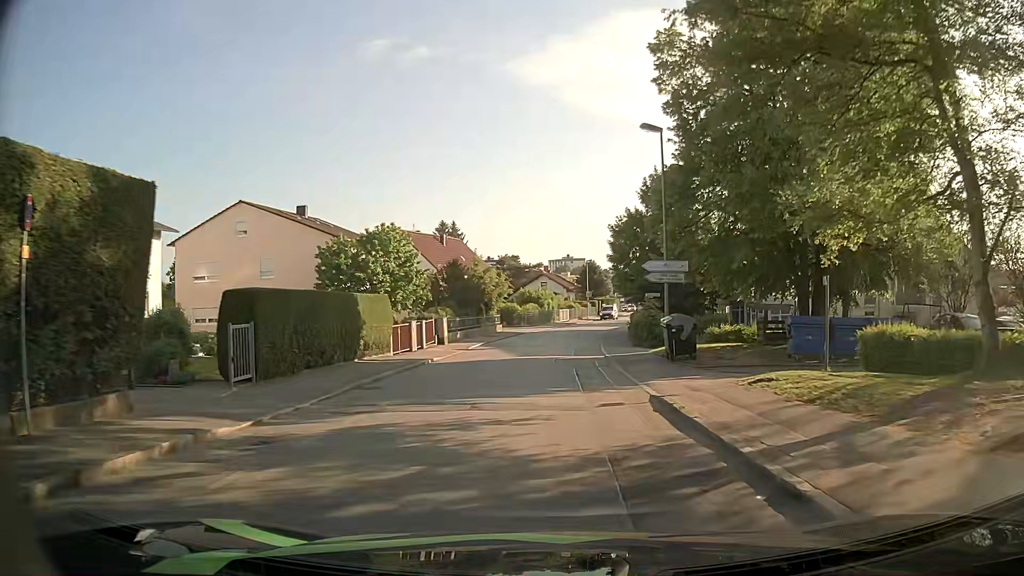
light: Day
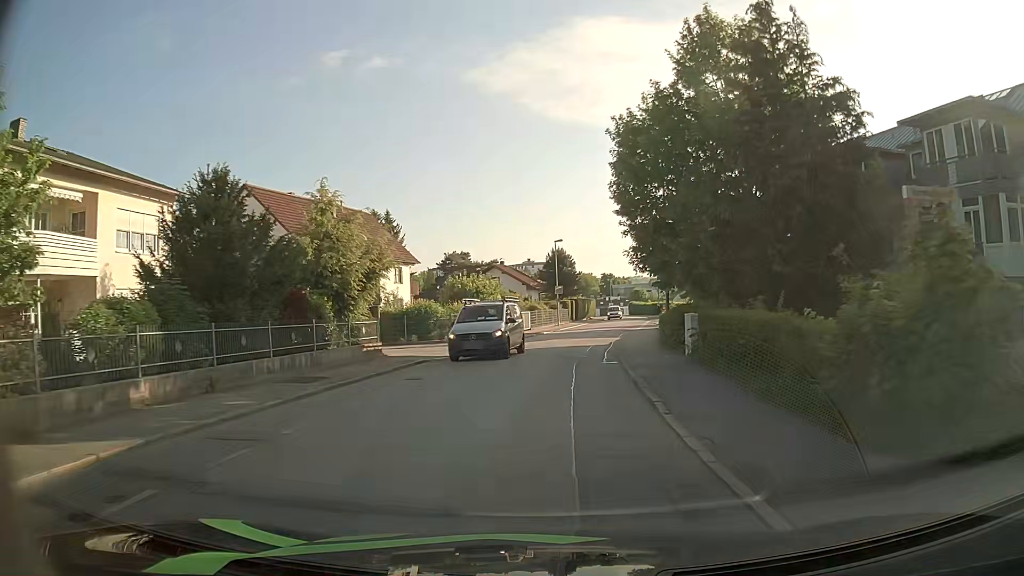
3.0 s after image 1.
(+0.5, +29.1) m; +2°
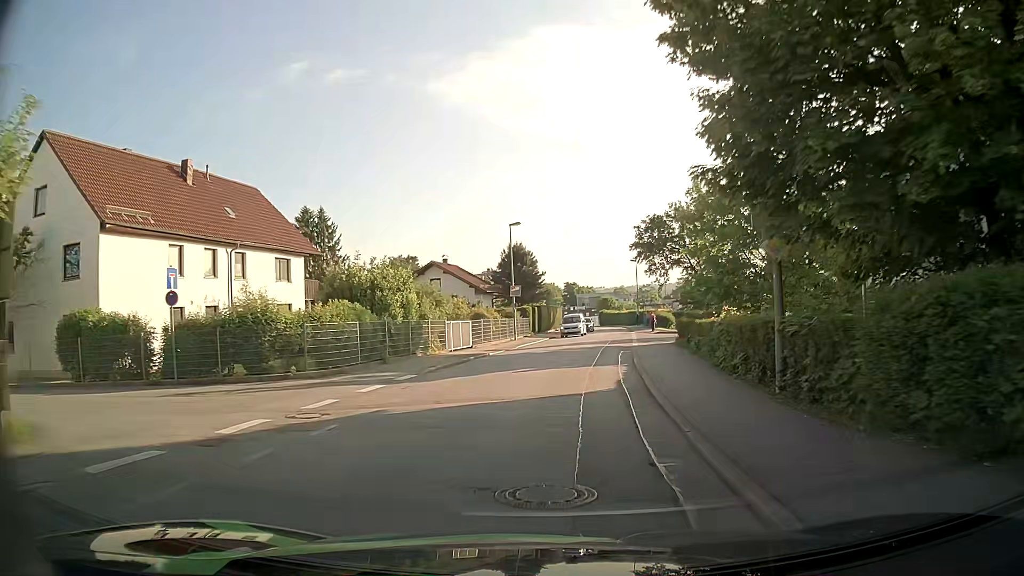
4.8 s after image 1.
(+0.7, +17.3) m; +4°
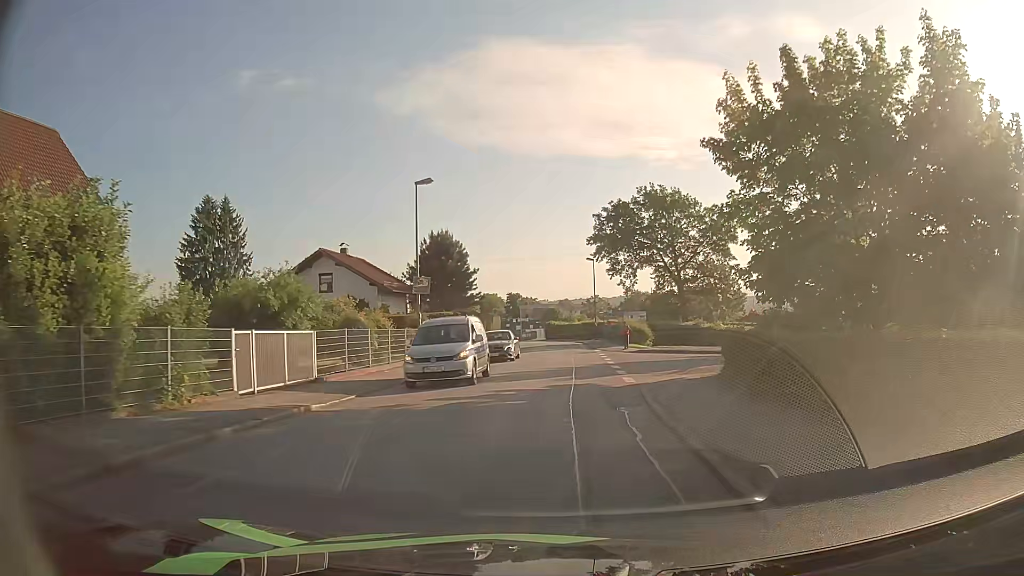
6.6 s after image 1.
(+0.5, +16.8) m; +5°
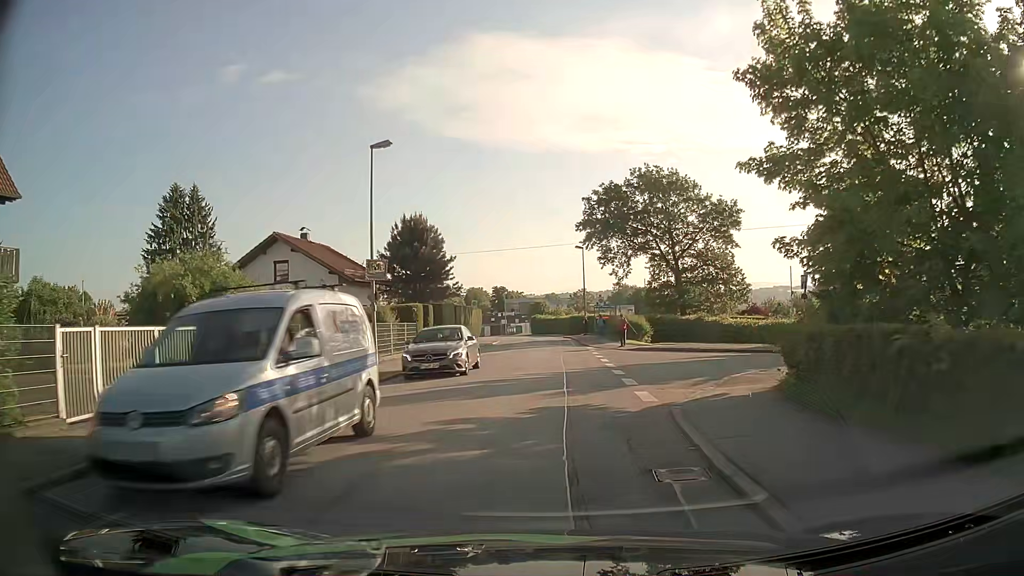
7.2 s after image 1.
(+0.1, +5.5) m; +1°
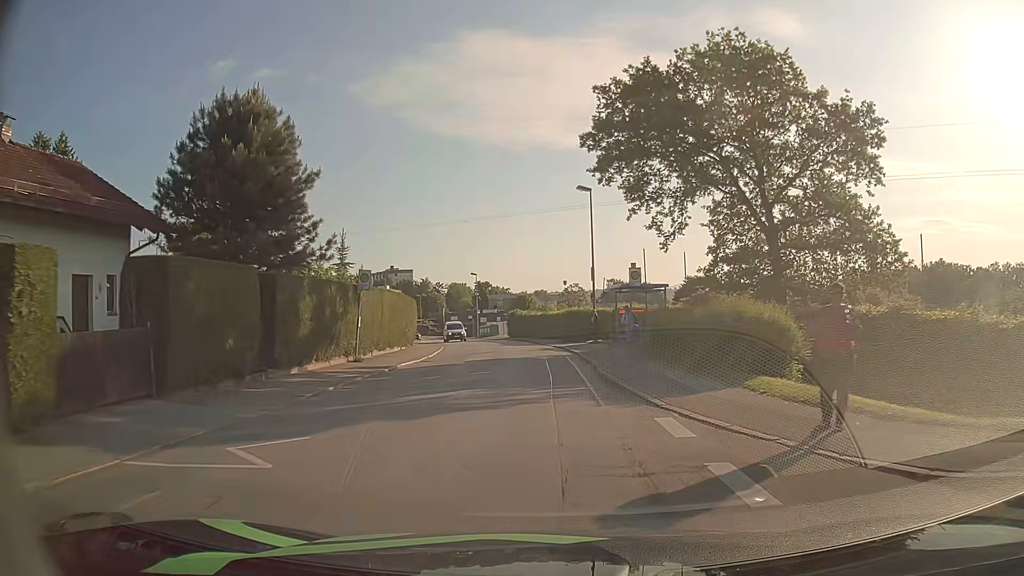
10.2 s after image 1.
(+0.5, +27.4) m; +1°
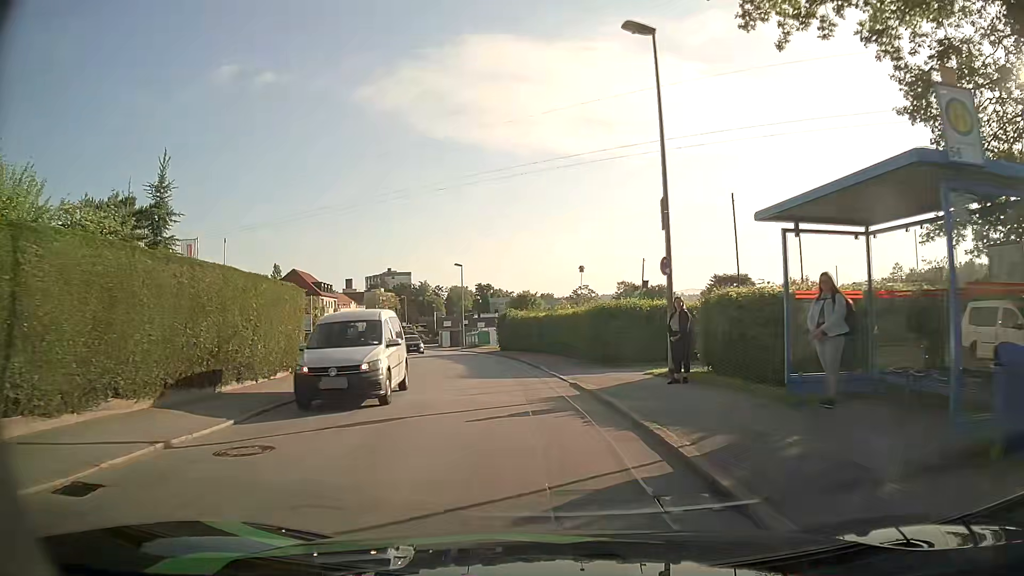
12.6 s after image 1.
(-0.2, +20.5) m; 0°
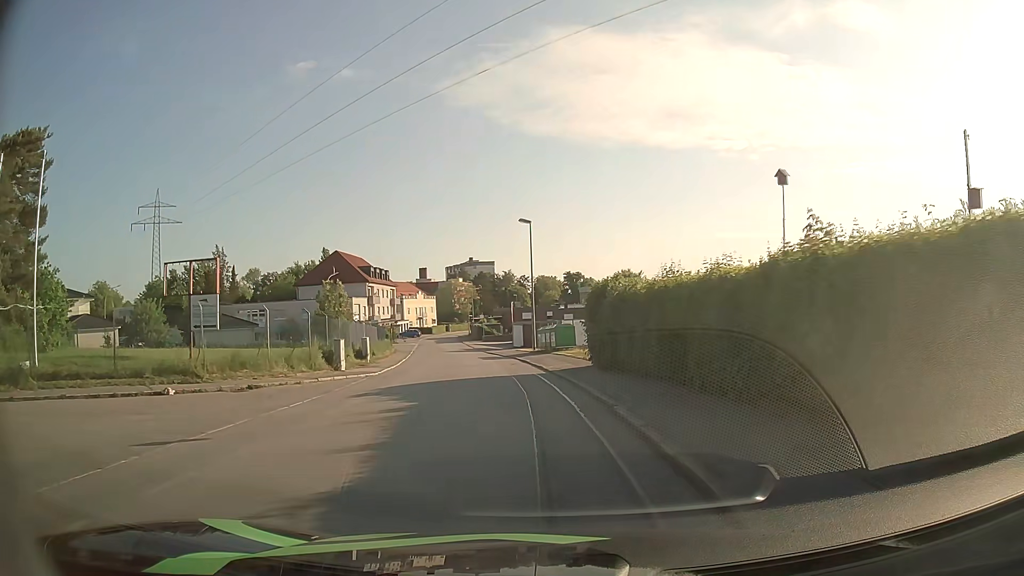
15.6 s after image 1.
(-1.6, +24.7) m; -8°
(0, +10) (-1, +20) (-3, +30) (-4, +40) (-6, +50) (-8, +59) (-9, +69) (-11, +79) (-13, +89) (-15, +99) m
